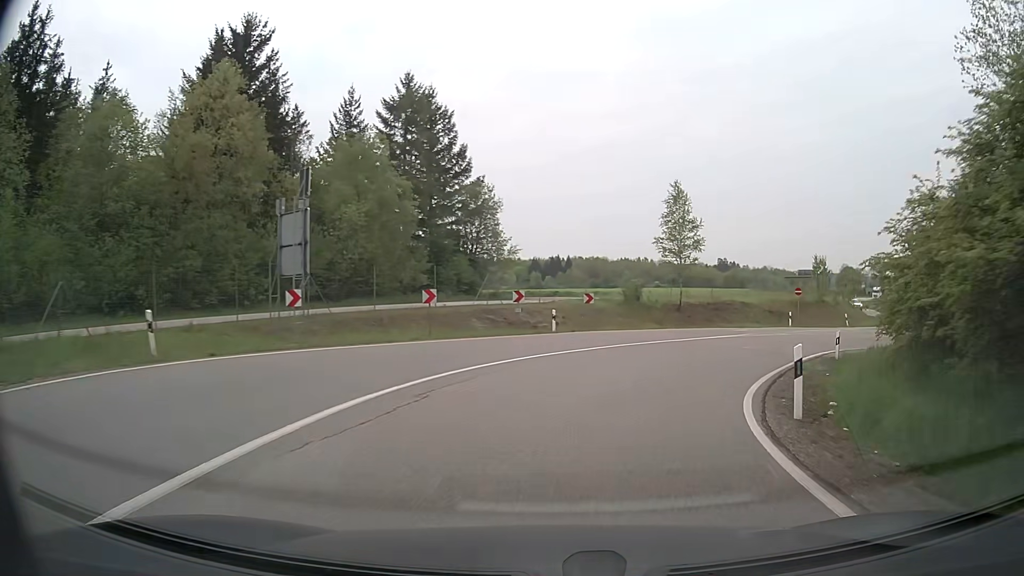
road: secondary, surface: asphalt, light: Day
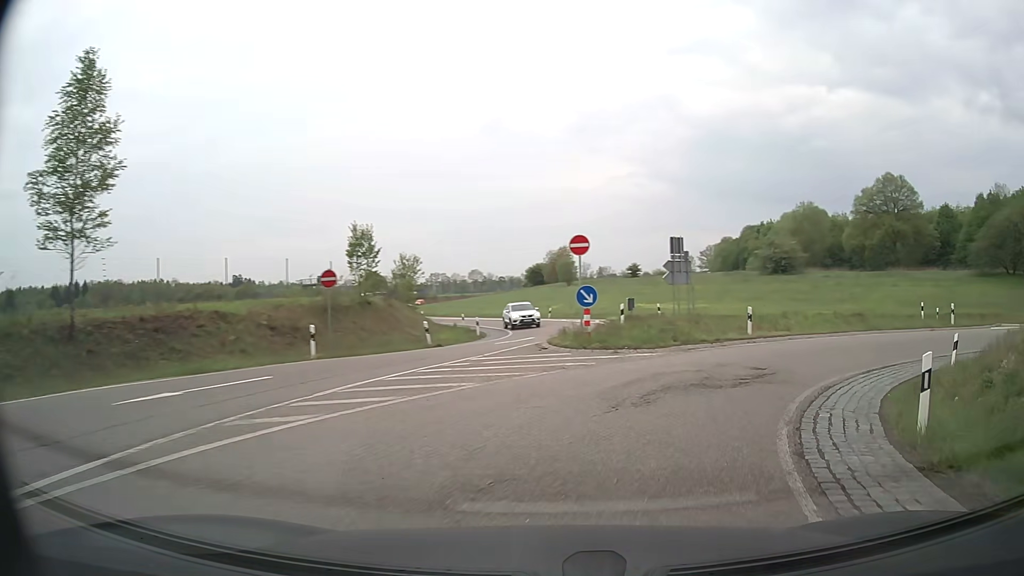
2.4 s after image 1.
(+7.9, +24.8) m; +40°
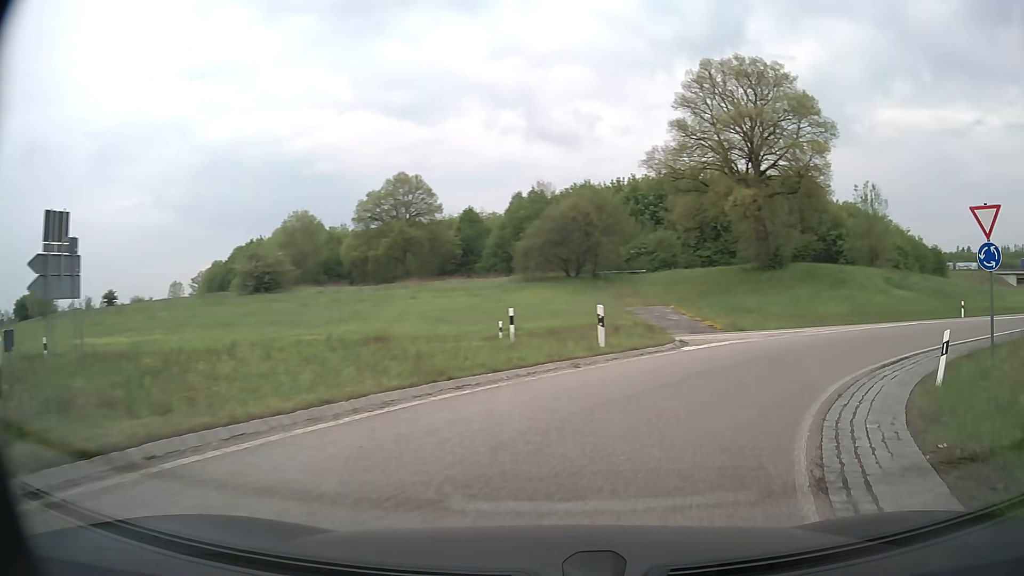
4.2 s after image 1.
(+6.1, +16.1) m; +43°
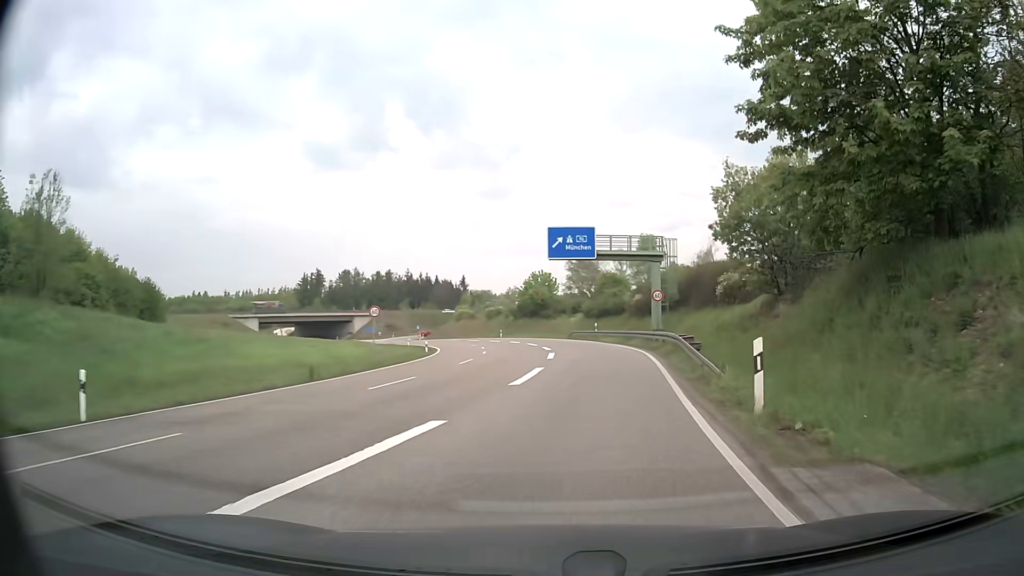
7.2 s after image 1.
(+18.7, +24.1) m; +65°
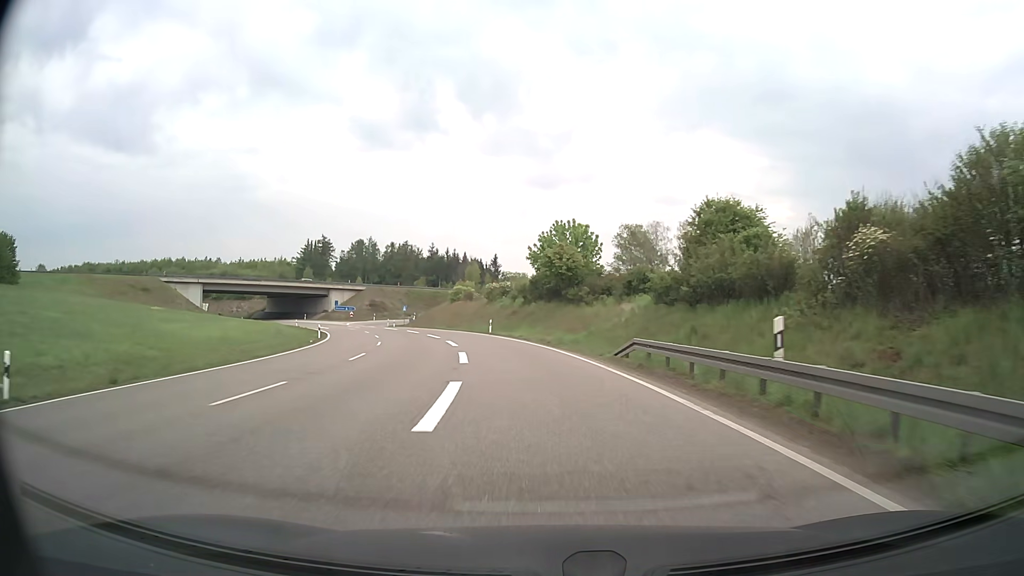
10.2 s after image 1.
(+1.6, +43.6) m; -3°
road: trunk
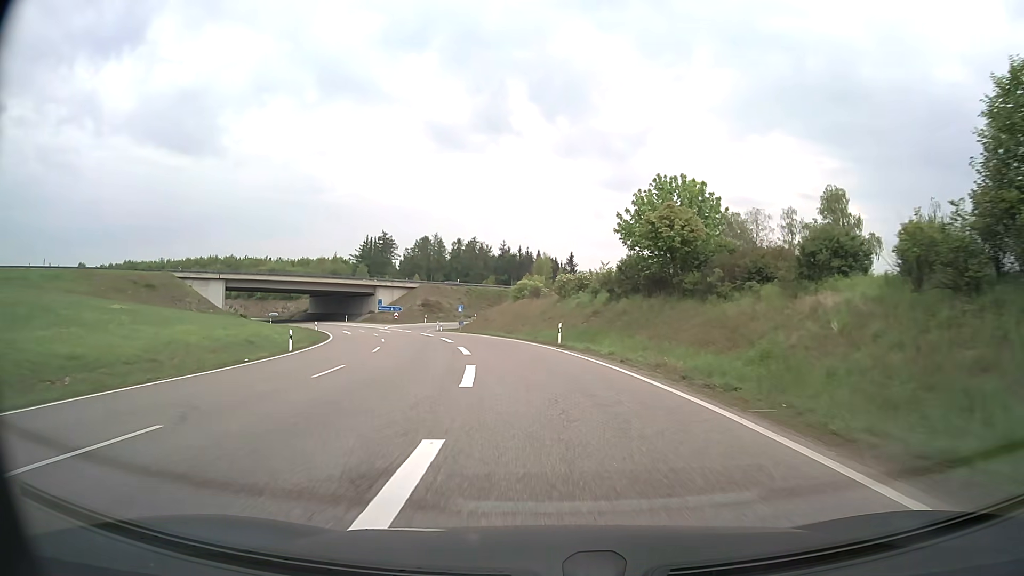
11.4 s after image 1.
(-1.0, +18.9) m; -6°
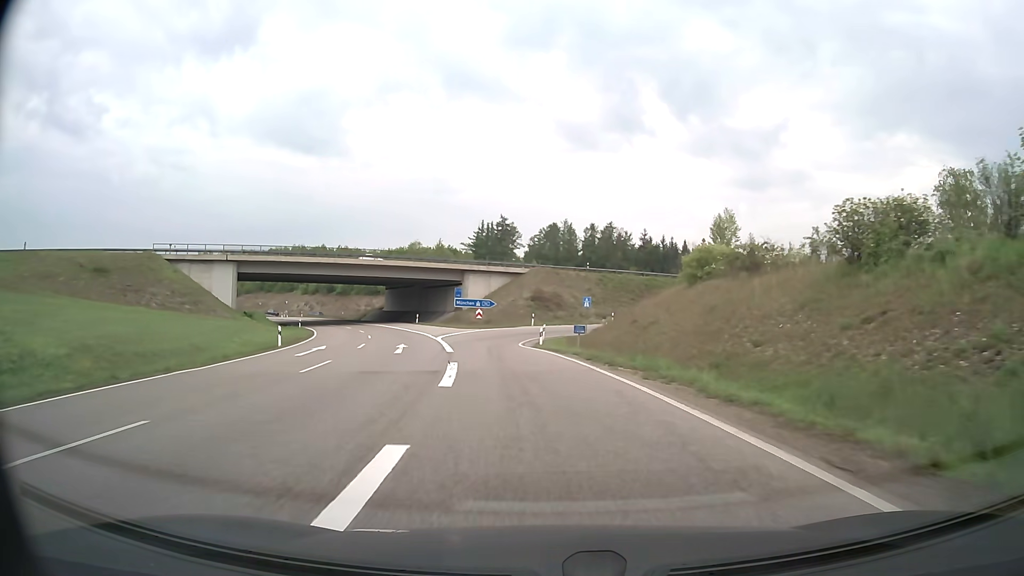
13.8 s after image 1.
(-3.5, +36.6) m; -12°
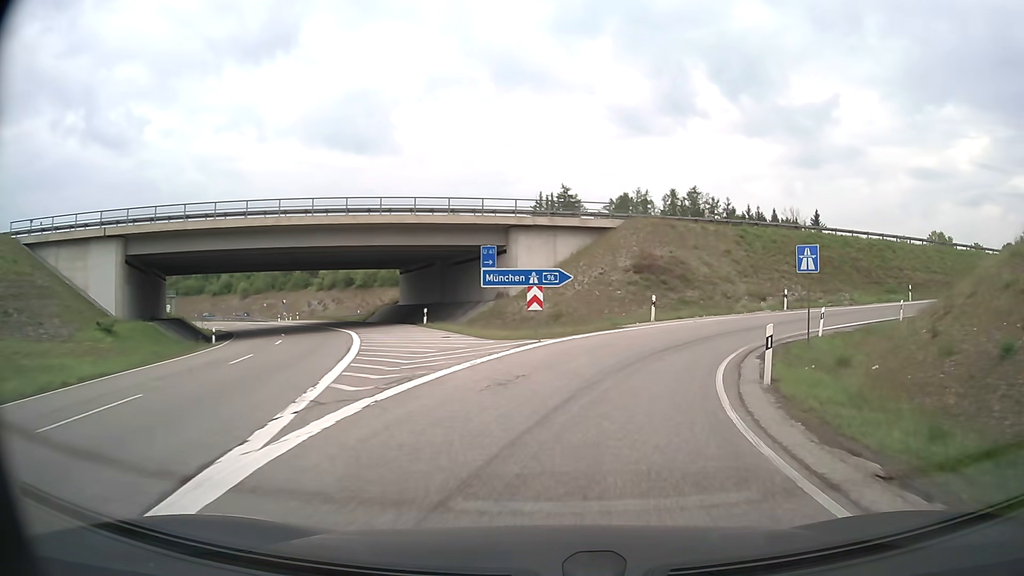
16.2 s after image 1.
(-2.9, +32.9) m; -5°
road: motorway_link
(+1, +10) (+4, +19) (+9, +28) (+17, +35) (+25, +40) (+34, +44) (+43, +48) (+53, +52) (+62, +56) (+71, +60) m
